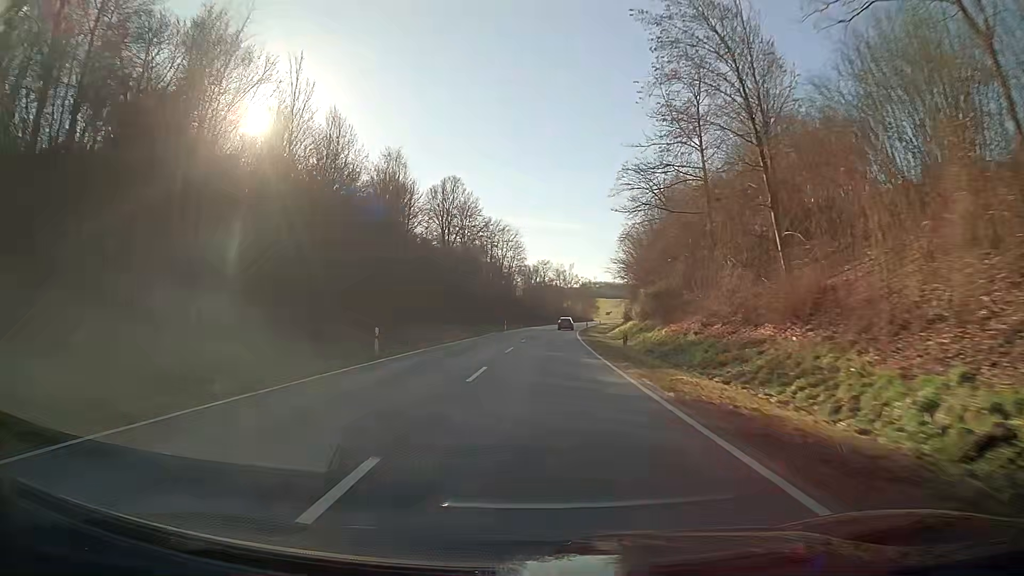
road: secondary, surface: asphalt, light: Day
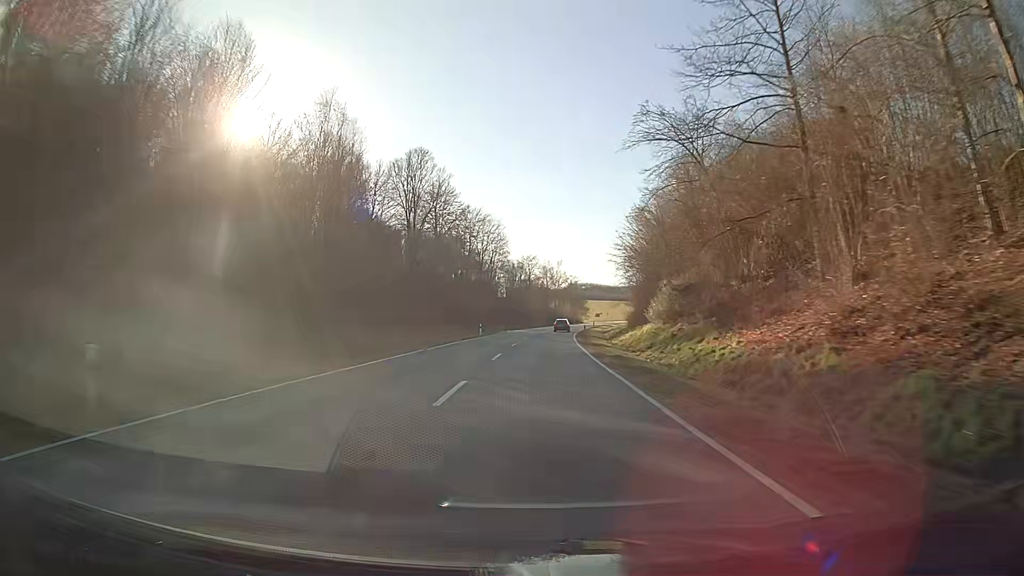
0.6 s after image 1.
(+0.2, +16.0) m; +1°
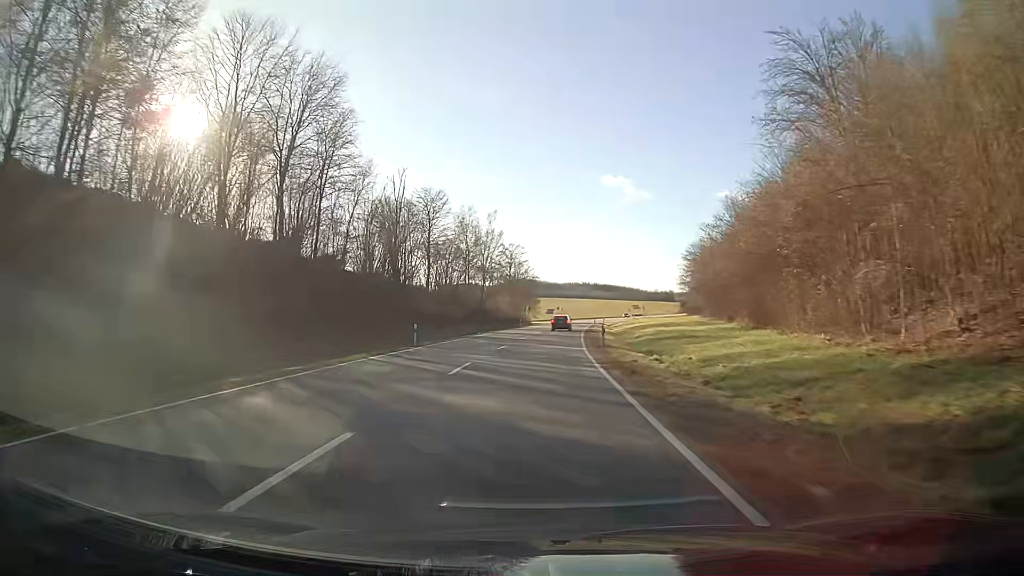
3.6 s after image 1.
(+3.7, +78.4) m; +5°
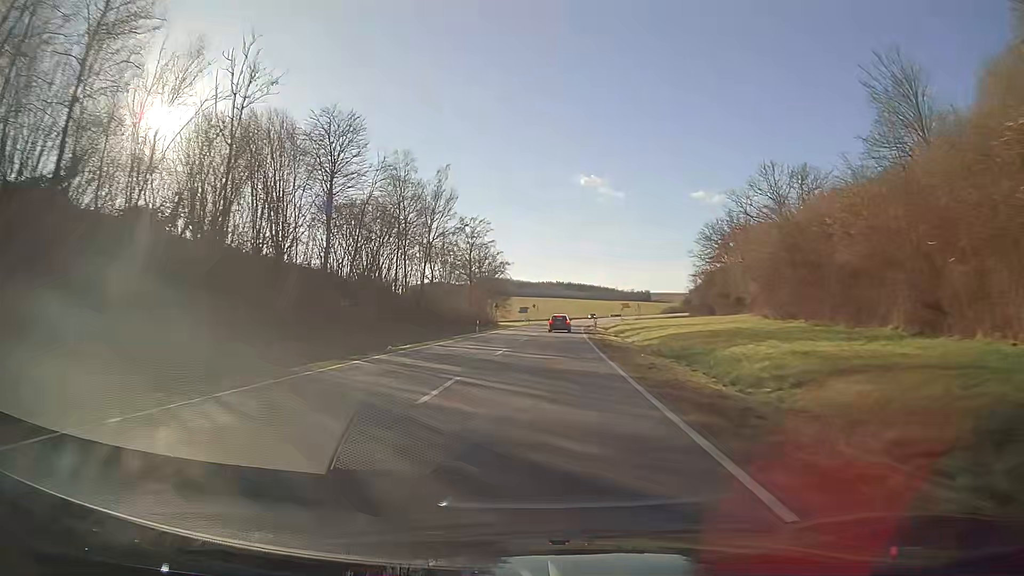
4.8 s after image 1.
(+0.6, +29.5) m; +2°
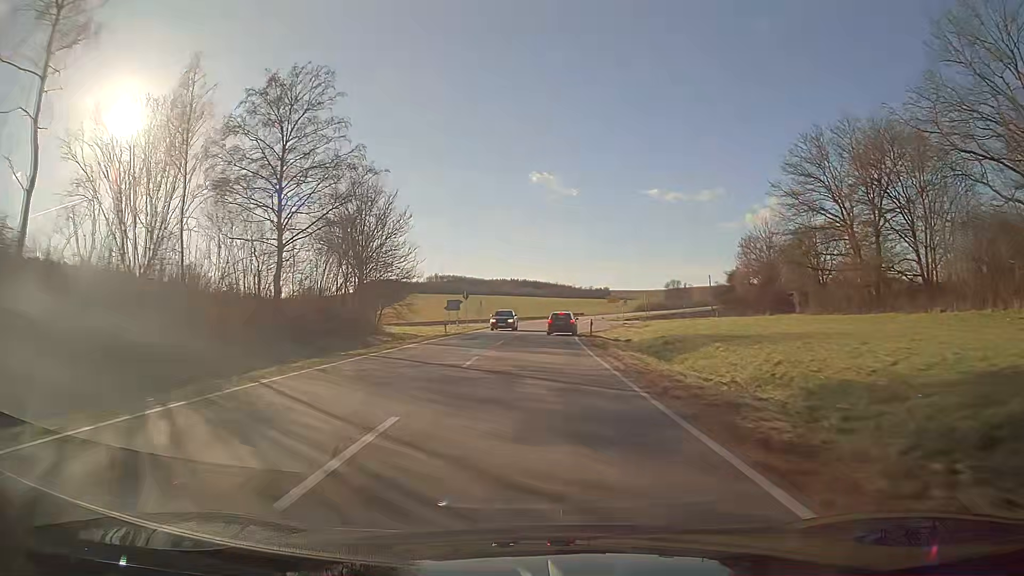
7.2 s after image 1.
(+1.9, +52.6) m; +4°
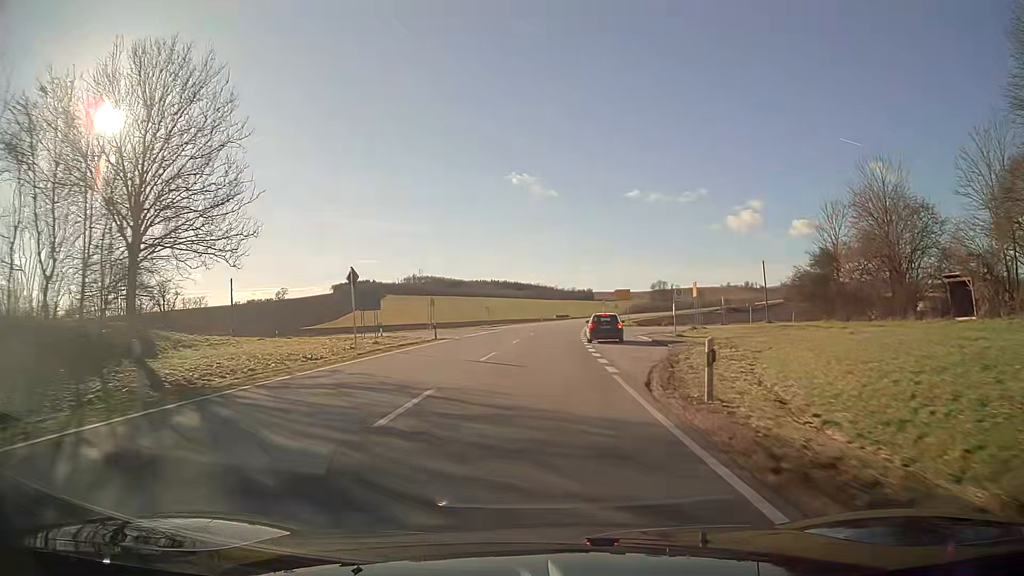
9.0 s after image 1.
(+0.4, +32.2) m; +1°
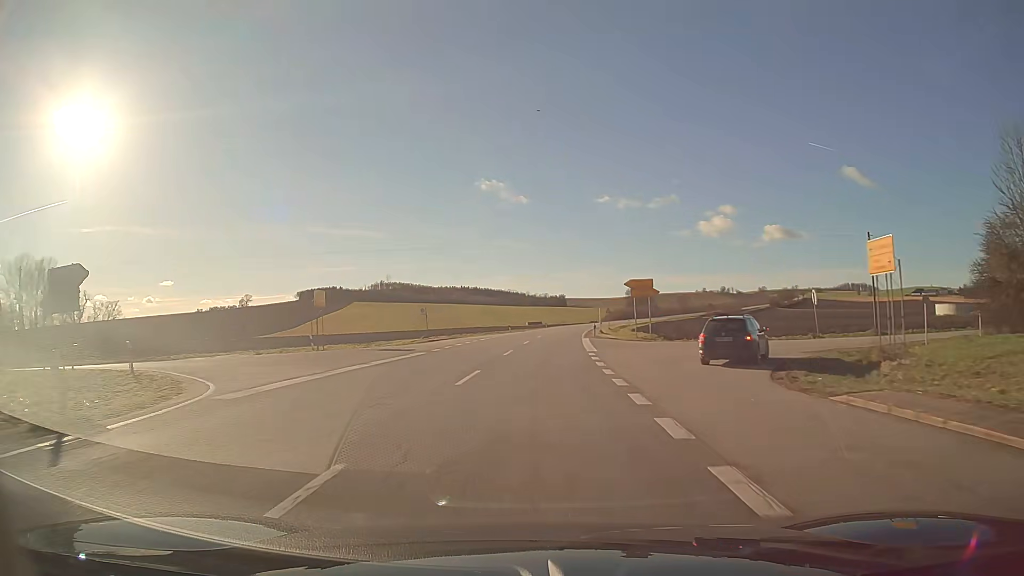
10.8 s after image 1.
(+0.7, +30.0) m; +2°
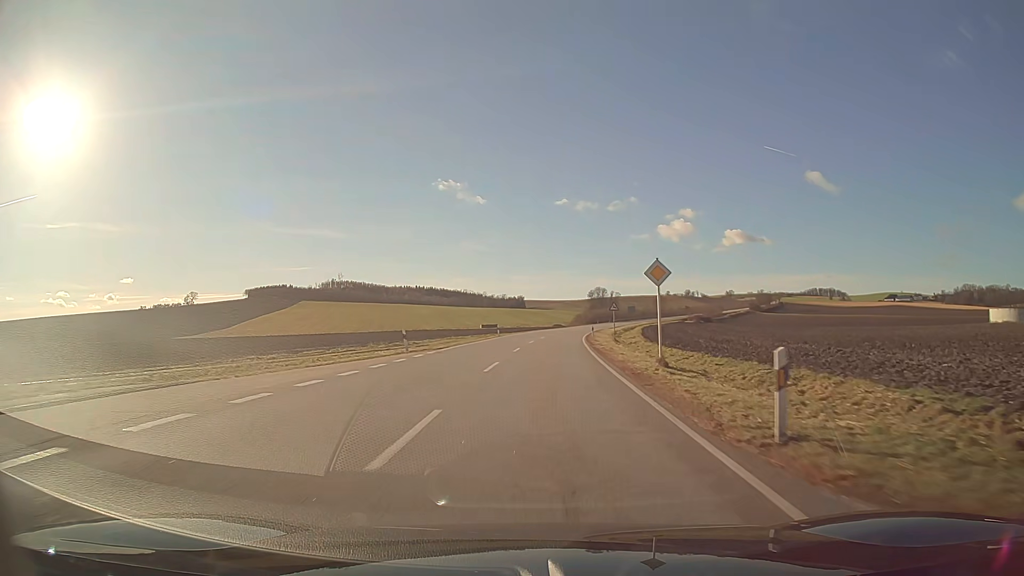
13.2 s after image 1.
(+1.4, +44.2) m; +4°
